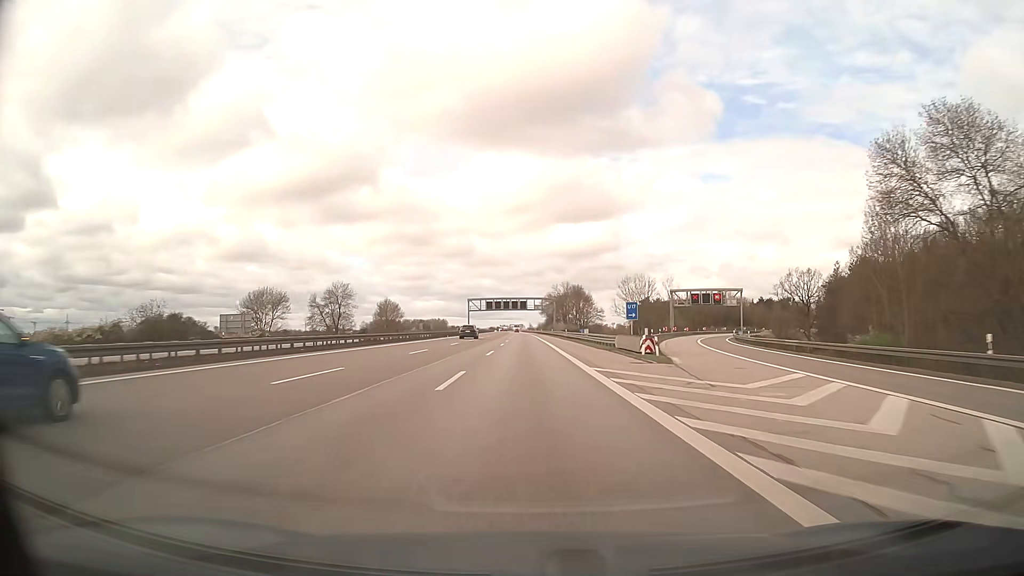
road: motorway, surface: asphalt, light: Day
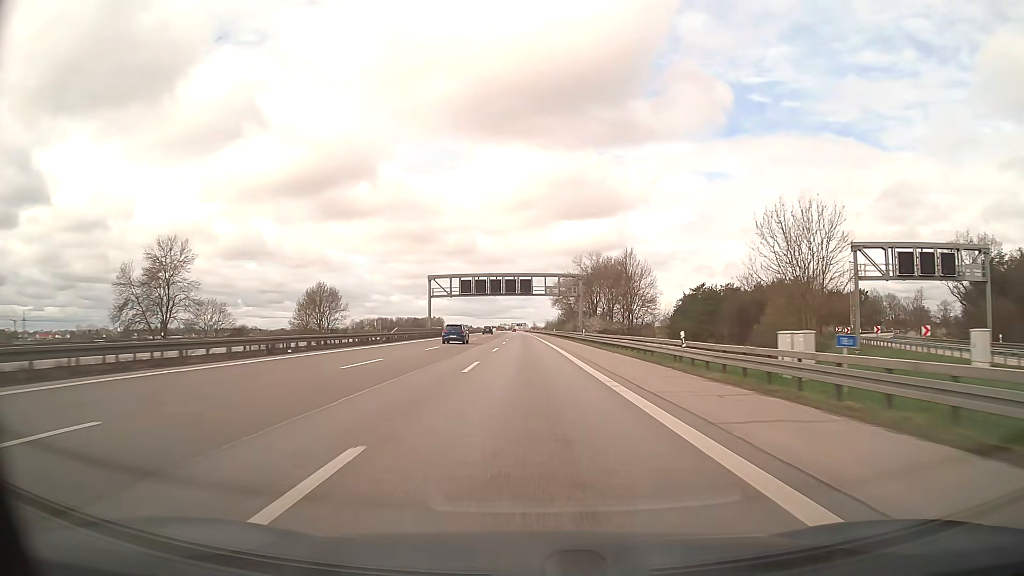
(-0.3, +67.8) m; 0°
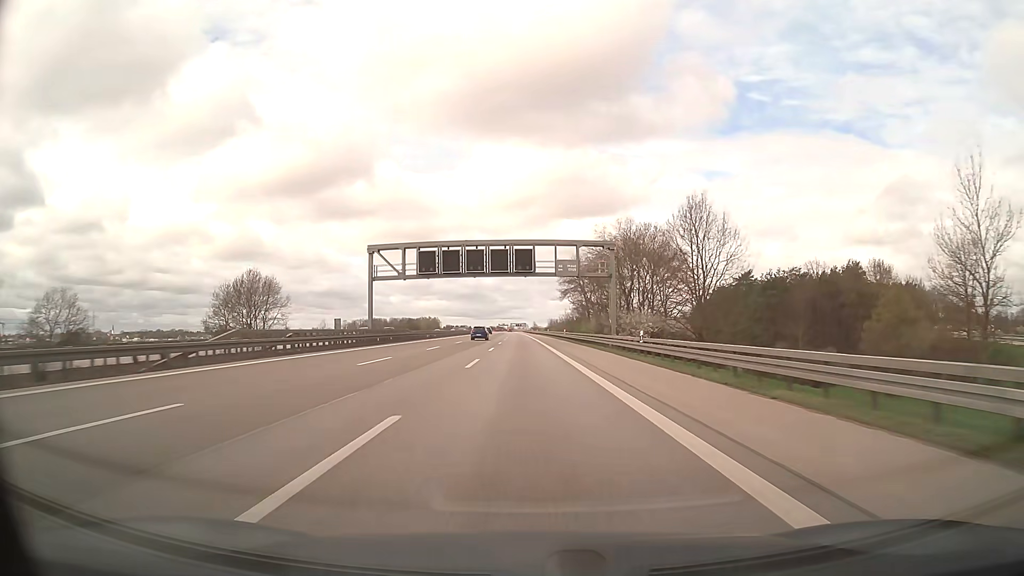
(0.0, +33.9) m; 0°
(0, +10) (0, +20) (0, +30) (0, +40) (0, +50) (0, +60) (0, +70) (0, +80) (-1, +90) (-1, +100) m
